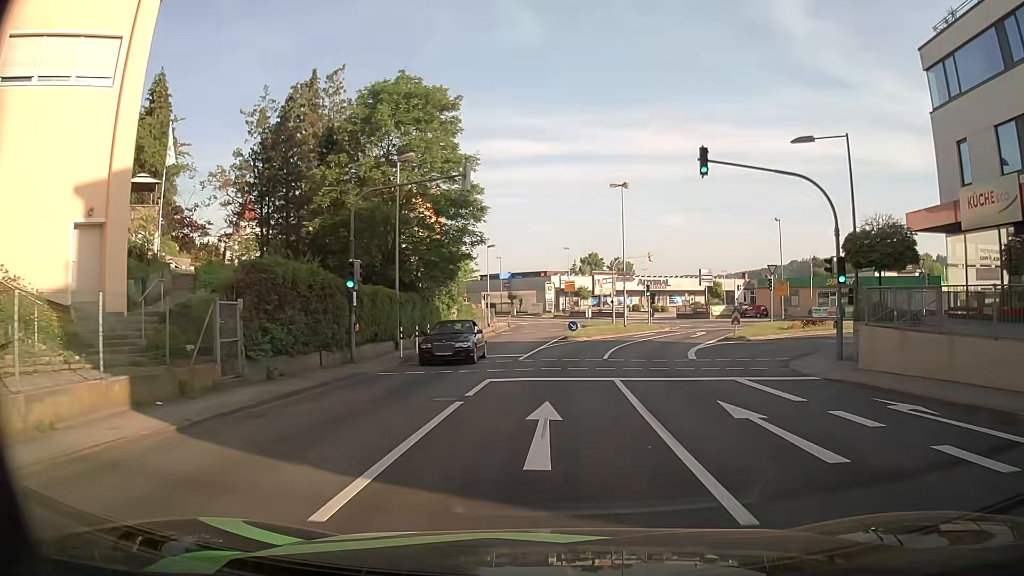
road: tertiary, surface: asphalt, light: Day
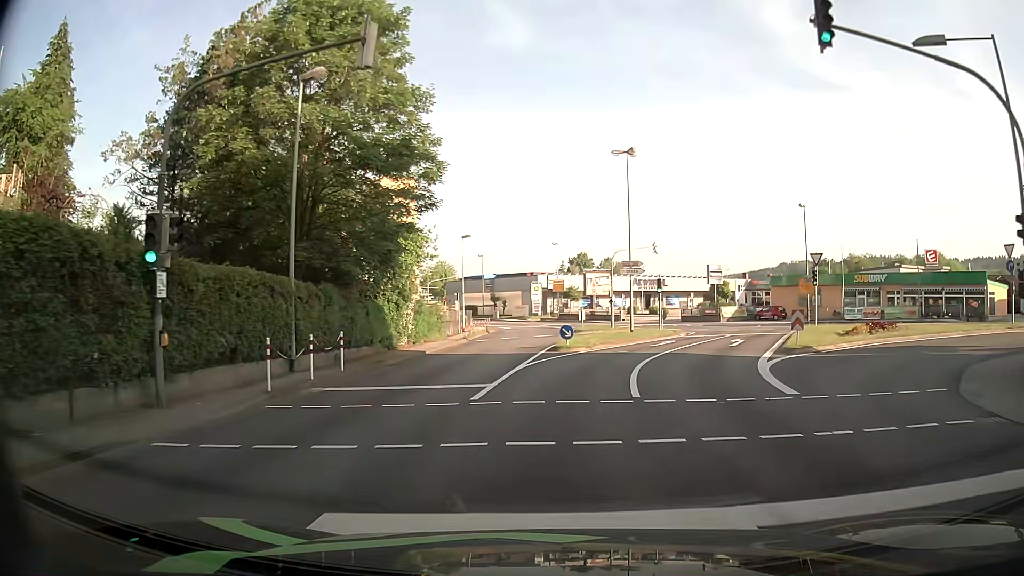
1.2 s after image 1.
(+0.1, +10.5) m; +2°
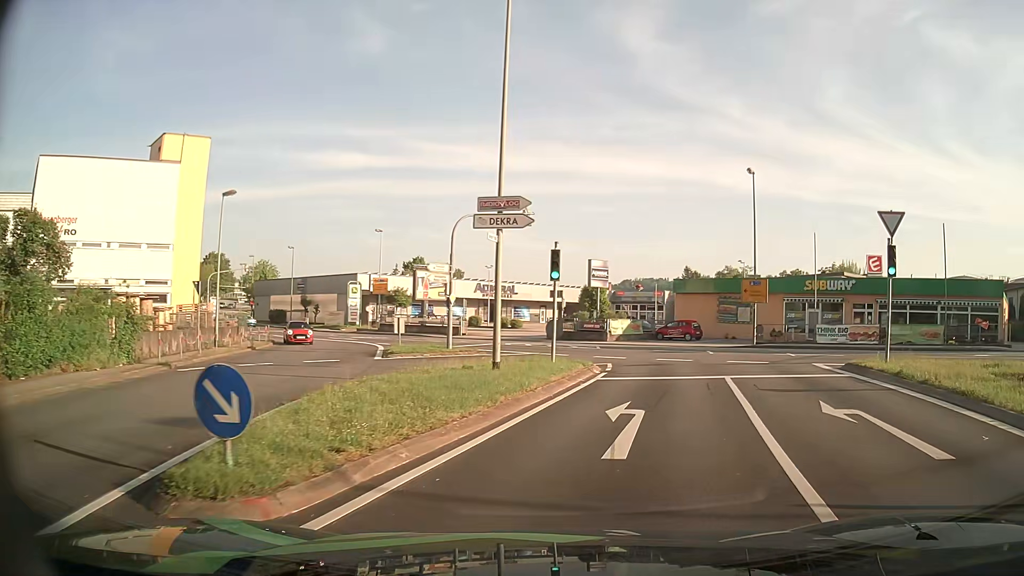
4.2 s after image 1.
(+1.1, +21.5) m; +12°
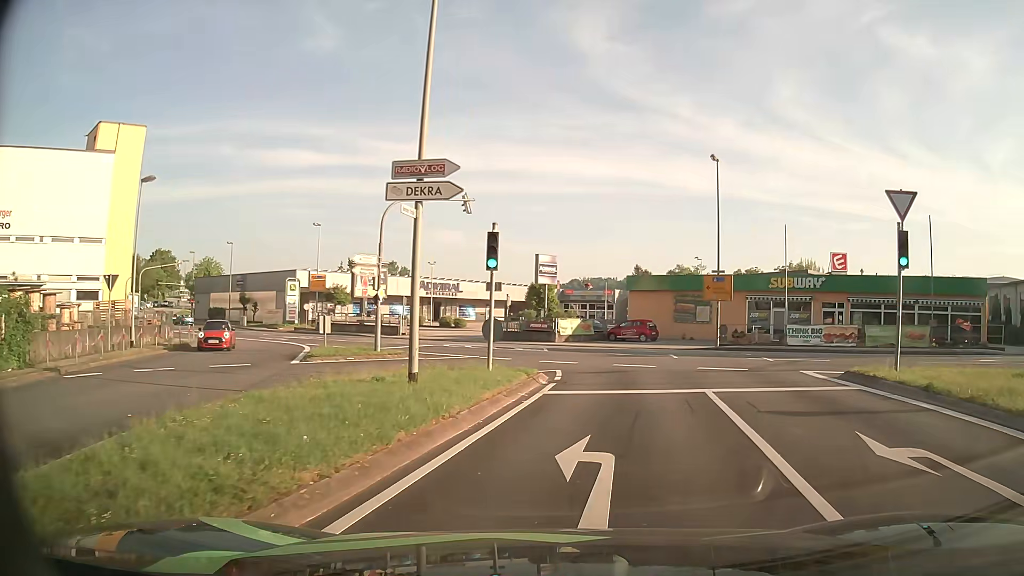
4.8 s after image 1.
(+0.1, +3.4) m; +4°
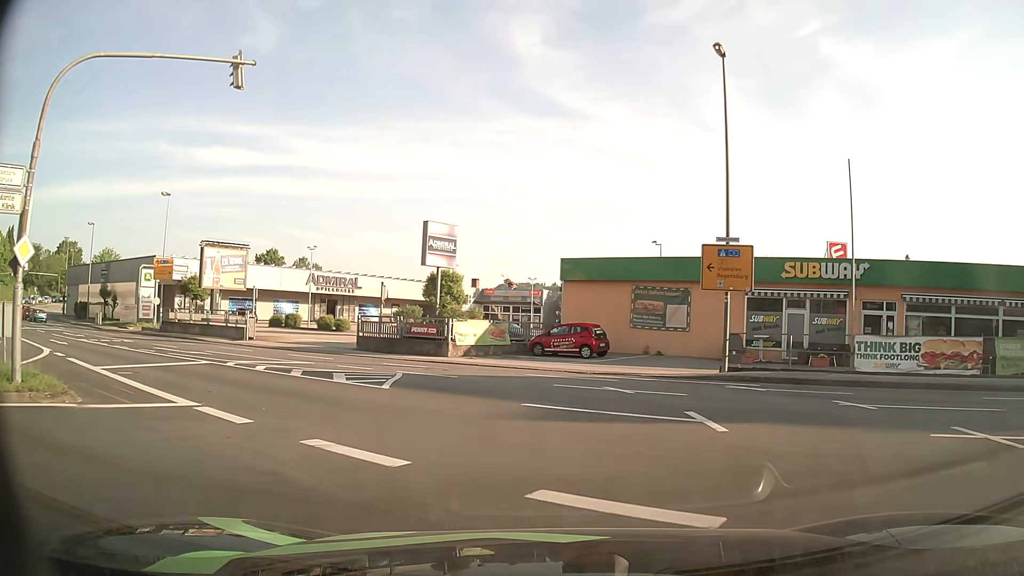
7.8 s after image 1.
(+1.6, +16.2) m; +7°
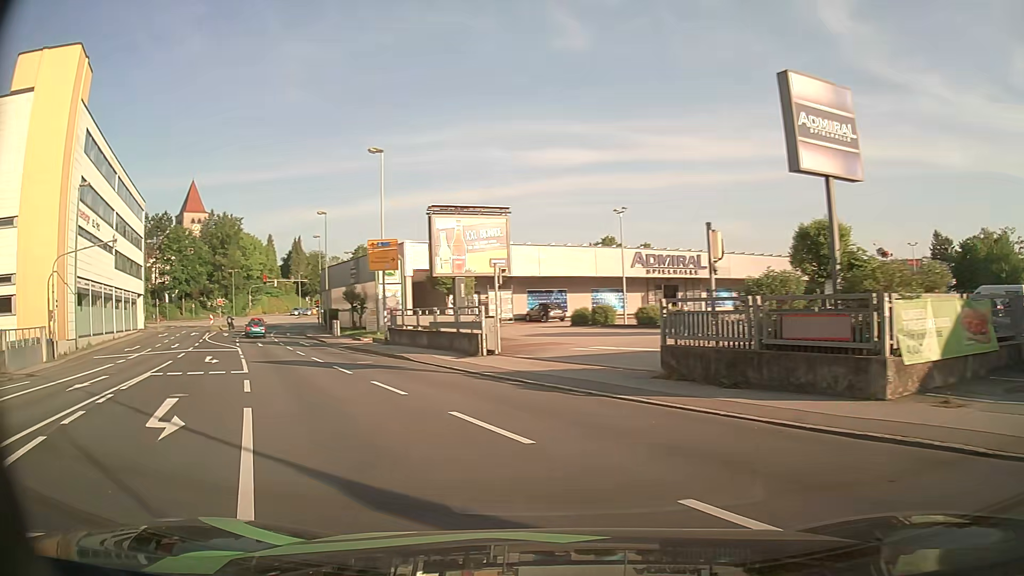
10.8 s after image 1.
(-2.9, +17.7) m; -30°
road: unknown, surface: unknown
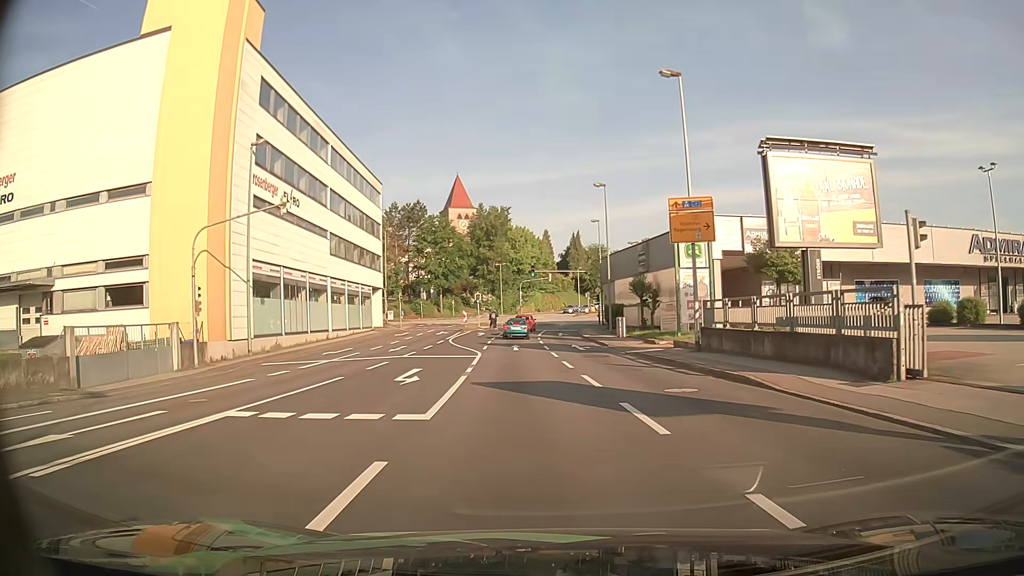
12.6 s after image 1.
(-3.0, +11.0) m; -23°
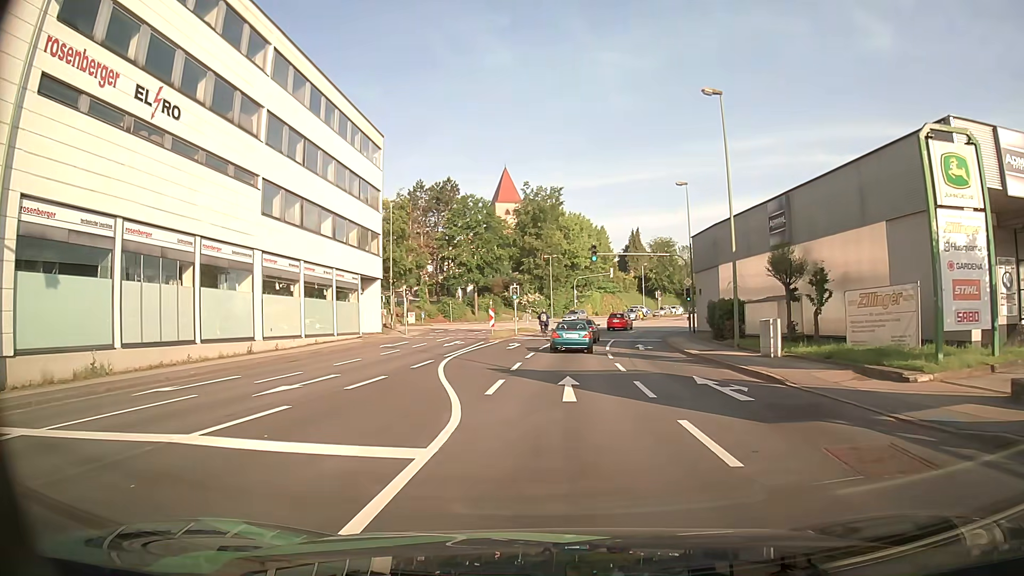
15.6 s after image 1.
(-1.1, +19.8) m; -5°
